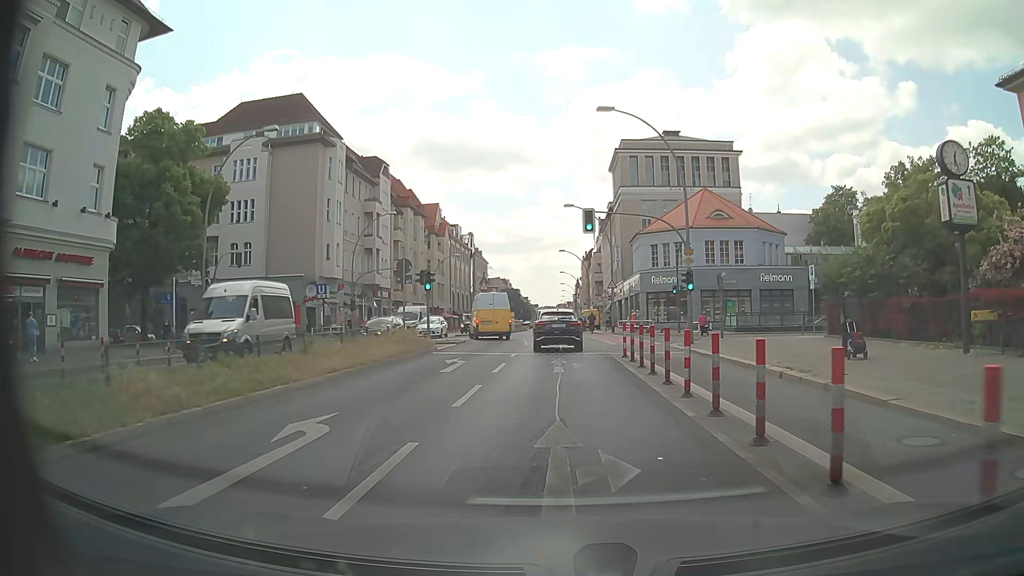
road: primary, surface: asphalt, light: Day
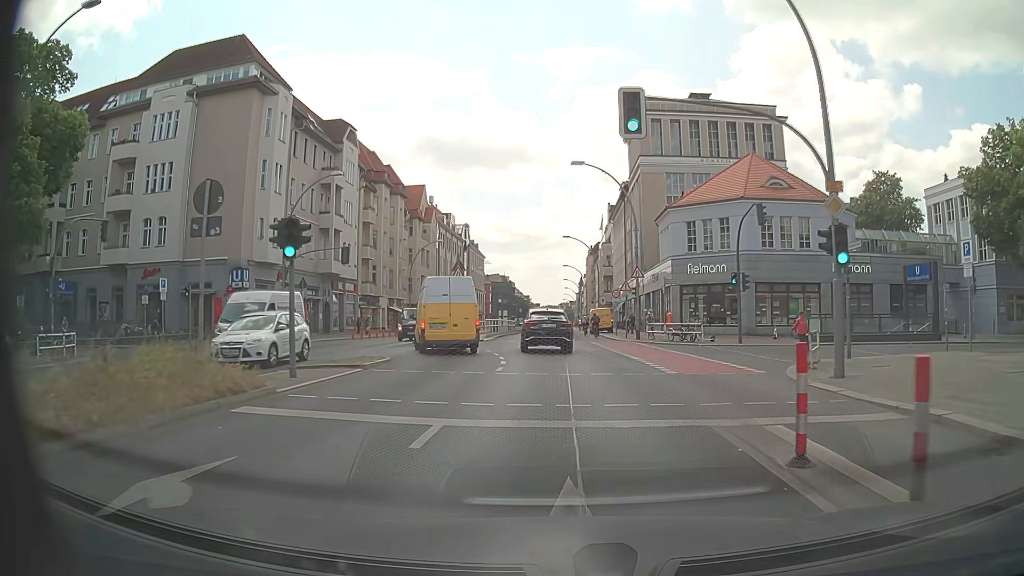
(-0.1, +15.4) m; -1°
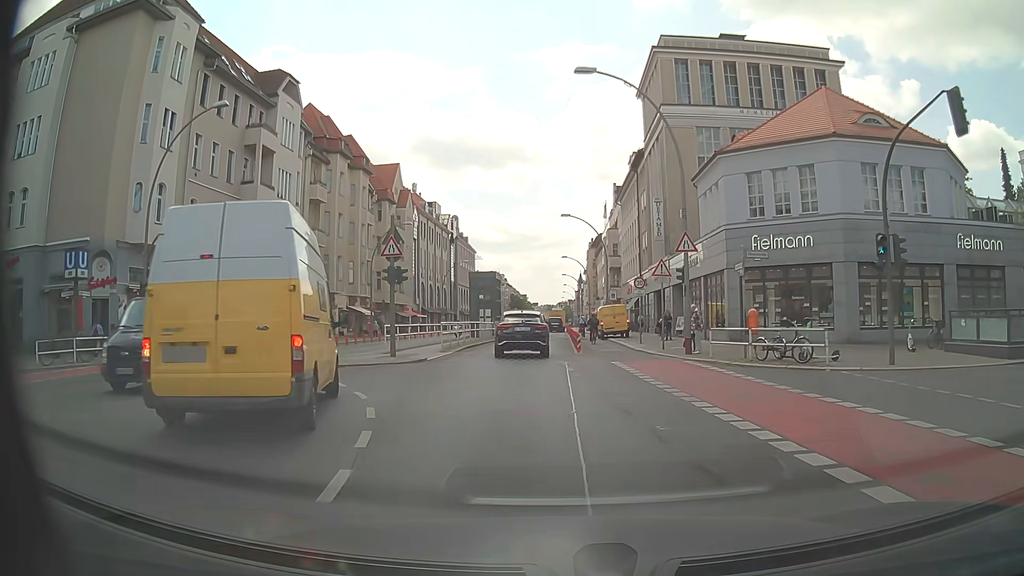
(+0.1, +15.3) m; 0°
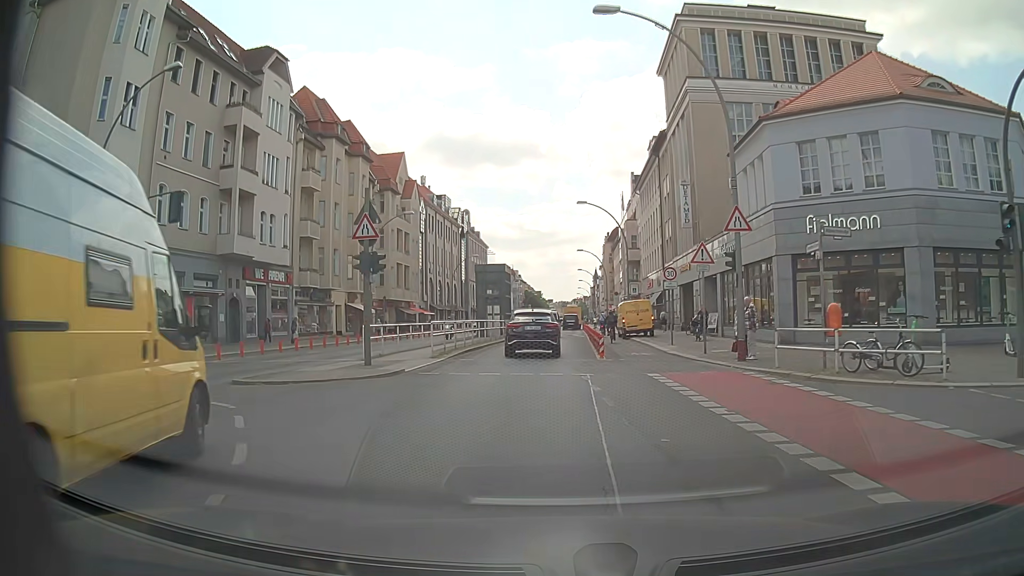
(0.0, +5.0) m; -1°
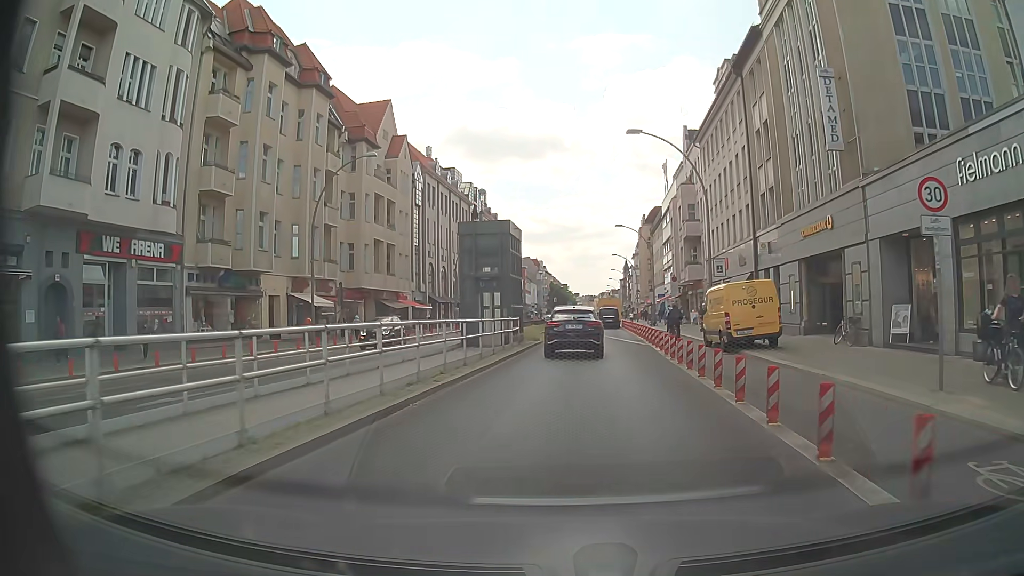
(-0.7, +19.4) m; -3°
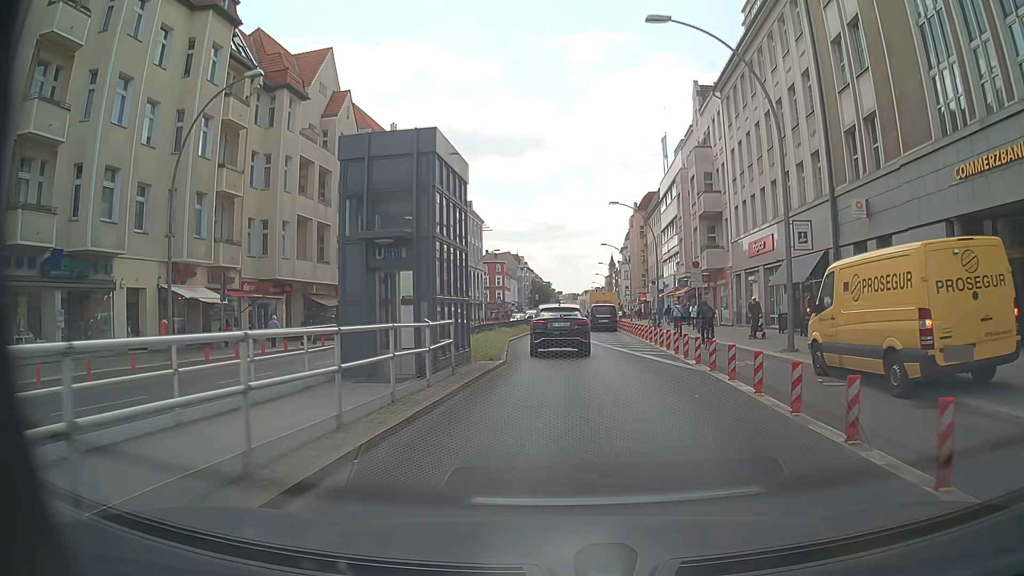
(+0.2, +13.3) m; +2°
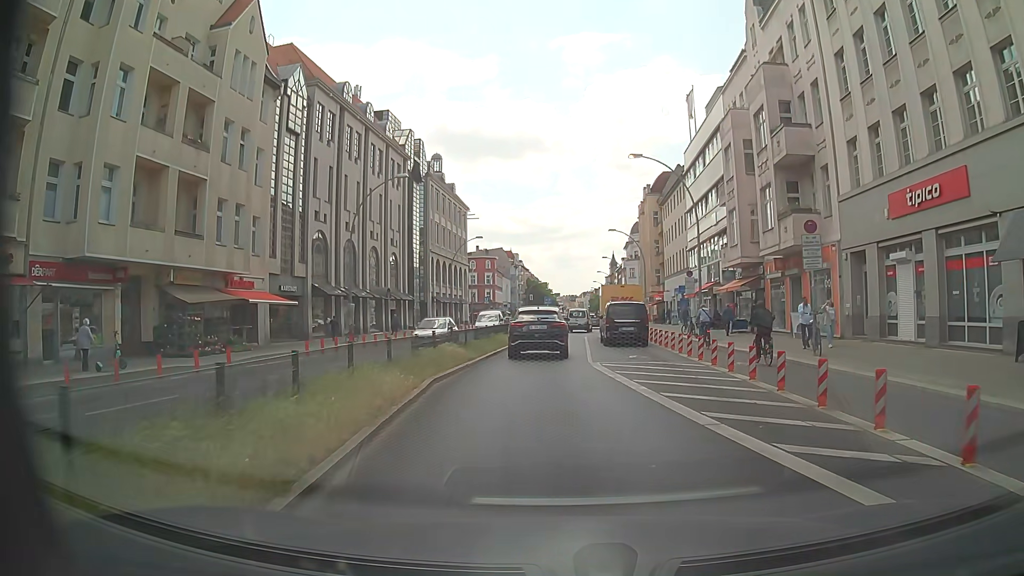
(0.0, +17.7) m; 0°
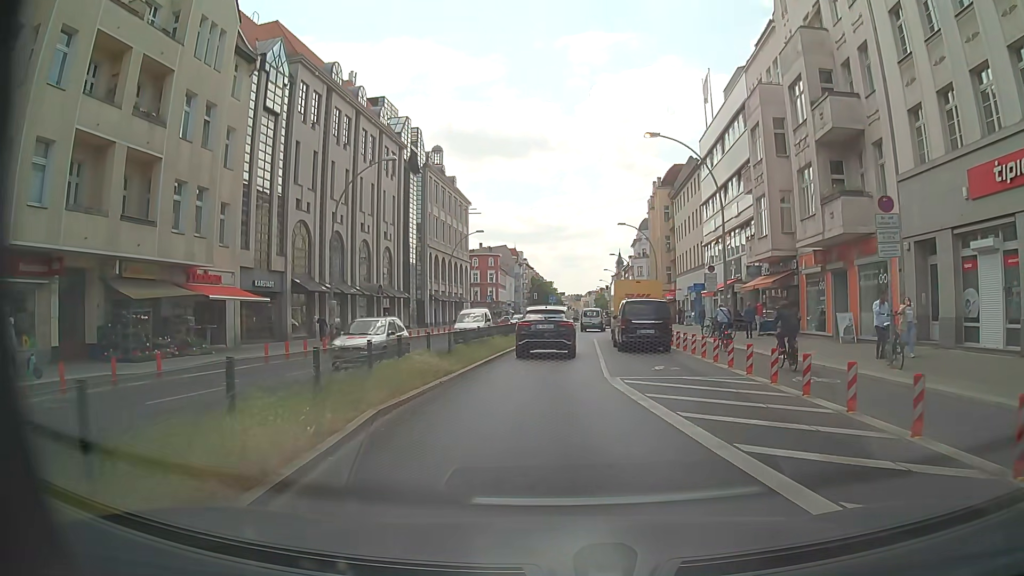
(0.0, +4.6) m; +1°
(0, +10) (0, +20) (0, +30) (0, +40) (+1, +50) (+2, +60) (+2, +70) (+3, +80) (+4, +90) (+4, +100) m
